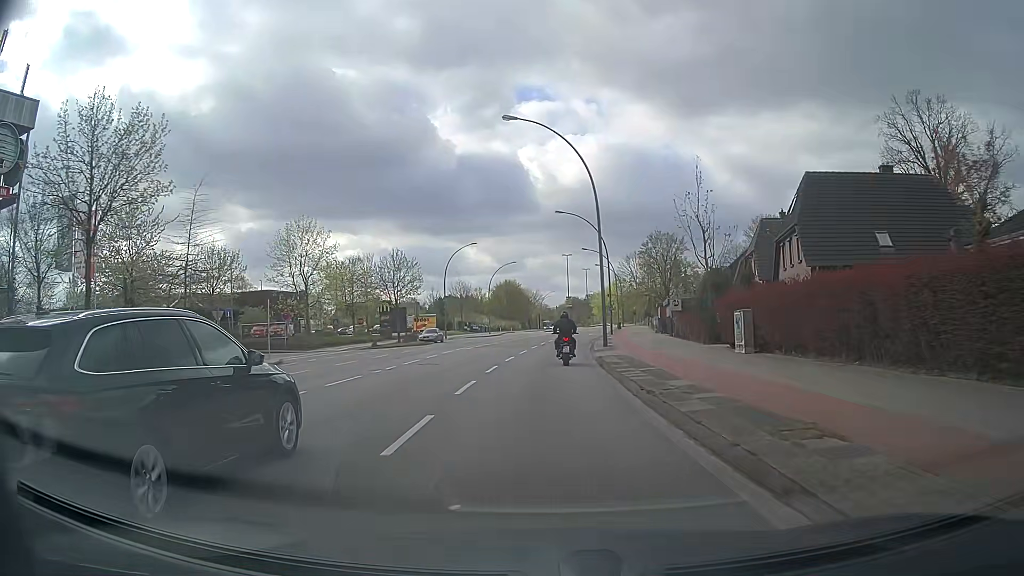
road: secondary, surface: asphalt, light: Day
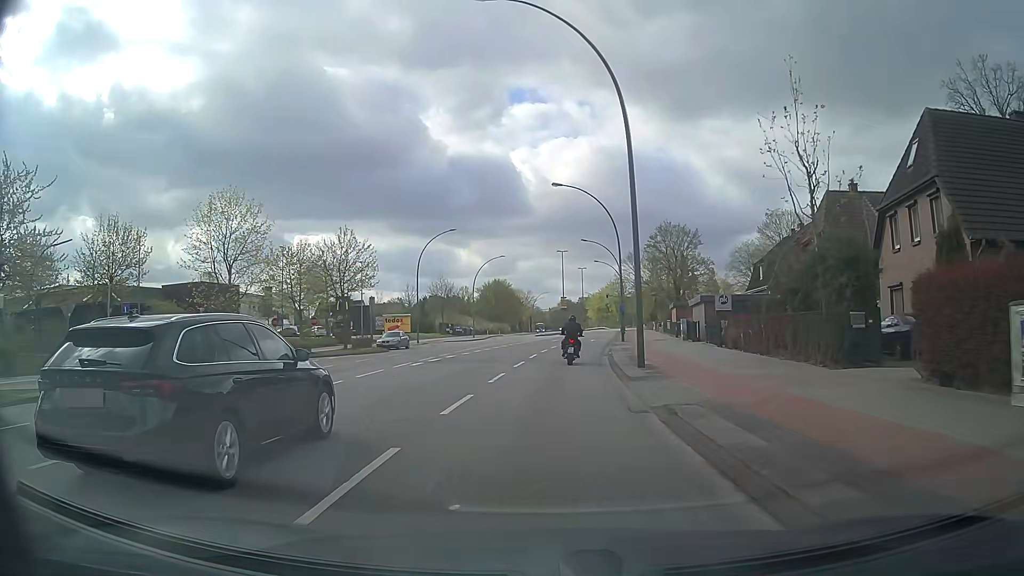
(0.0, +14.4) m; +1°
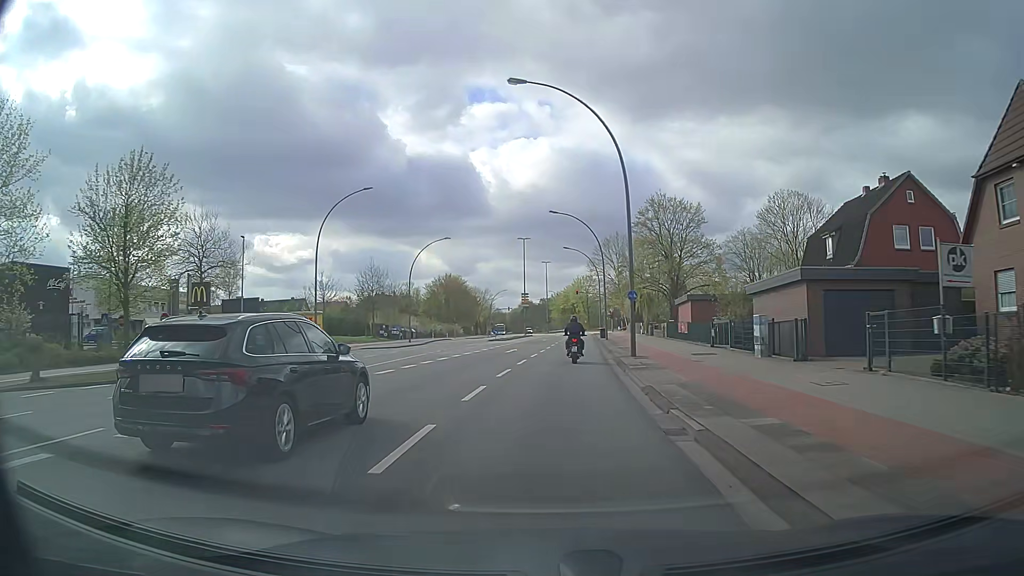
(+0.6, +22.5) m; +3°
